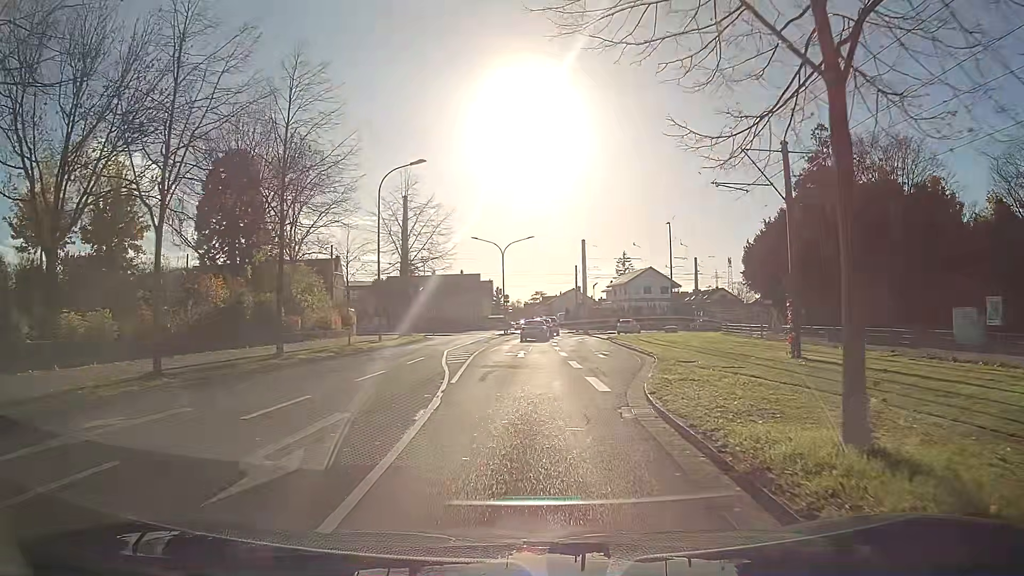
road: residential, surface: asphalt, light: Day
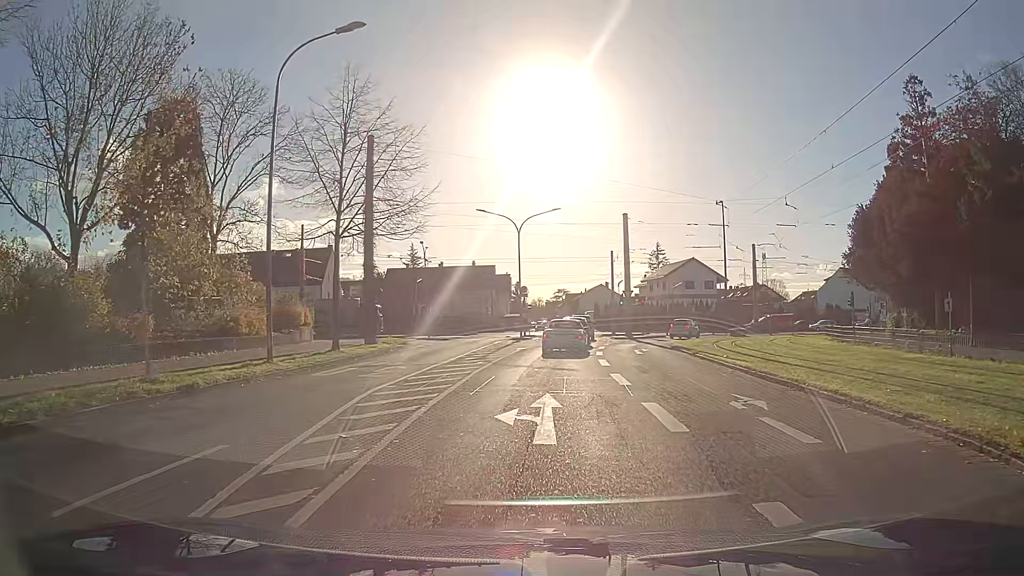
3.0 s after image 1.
(-0.3, +16.4) m; -2°
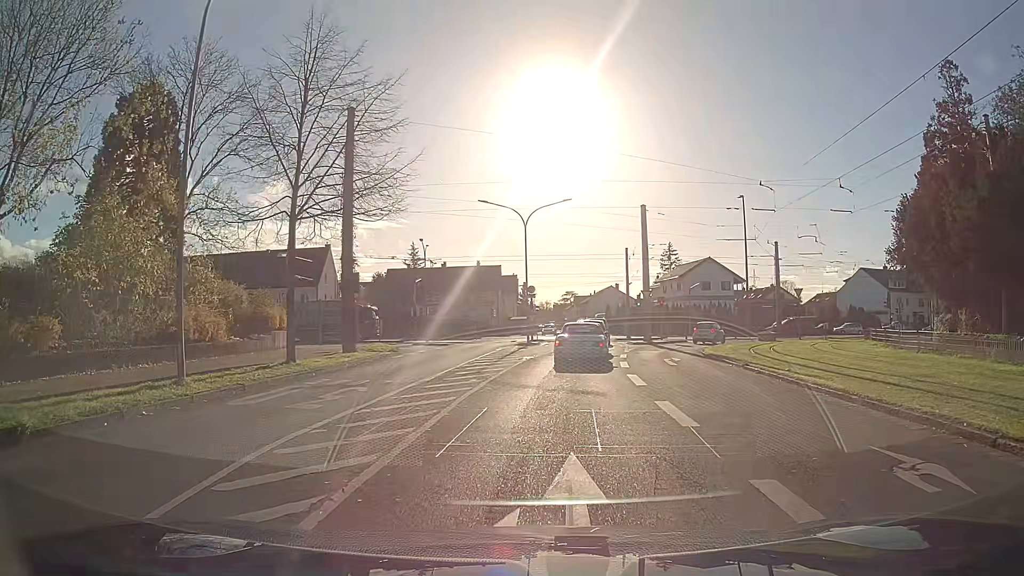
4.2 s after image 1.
(0.0, +5.0) m; 0°
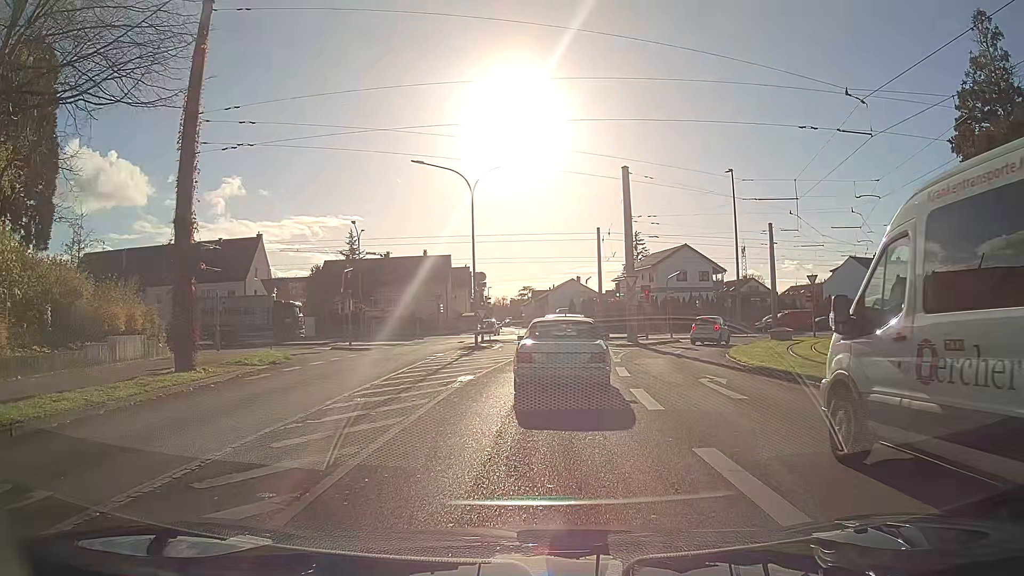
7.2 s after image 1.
(+0.4, +10.5) m; +4°
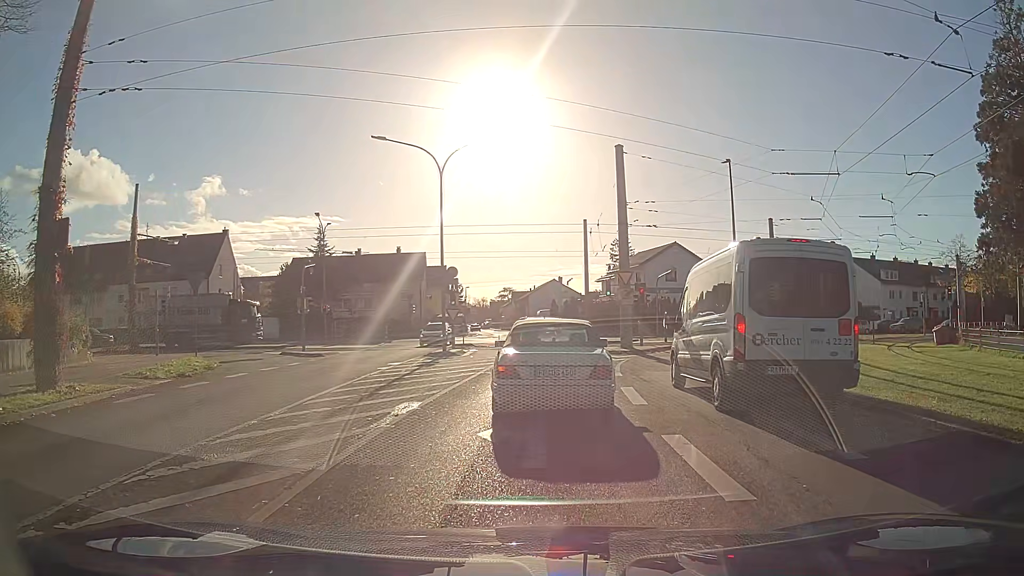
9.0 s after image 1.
(0.0, +5.0) m; +1°
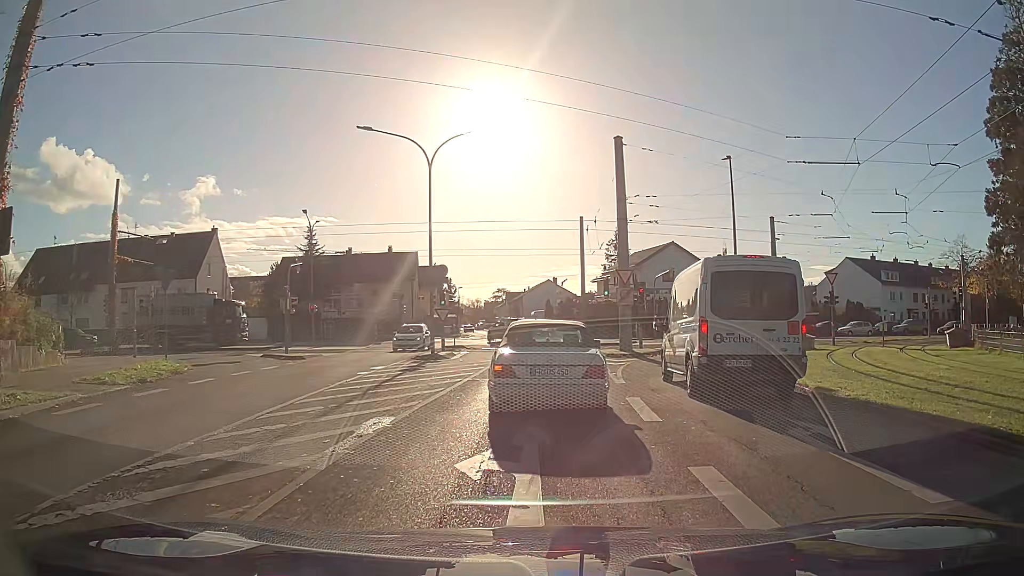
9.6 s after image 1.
(0.0, +1.8) m; +1°
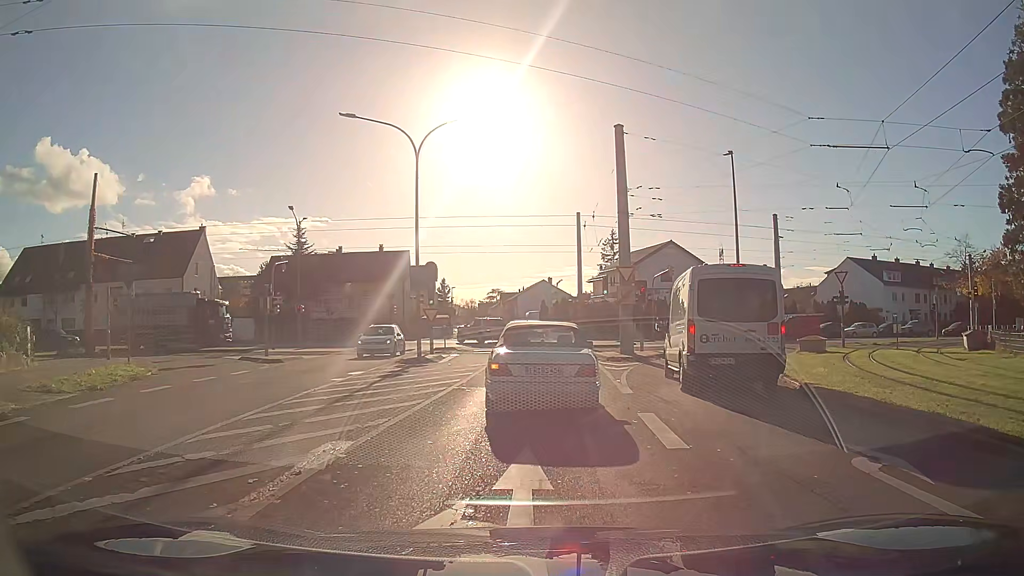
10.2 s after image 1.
(0.0, +2.0) m; +1°
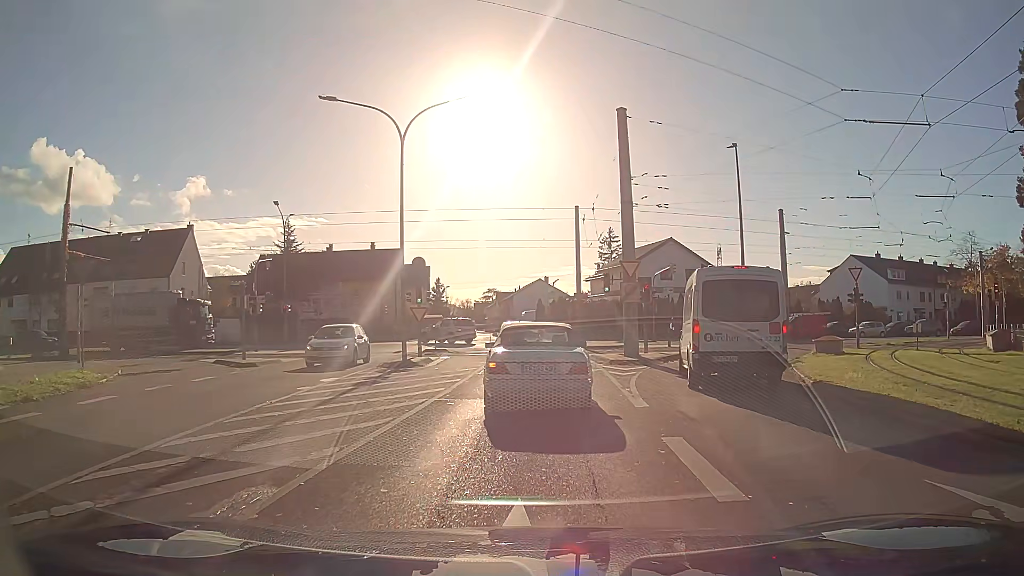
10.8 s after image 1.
(0.0, +2.3) m; 0°
(0, +10) (0, +20) (0, +30) (-1, +40) (-1, +50) (-3, +60) (-4, +70) (-5, +80) (-6, +90) (-8, +100) m
